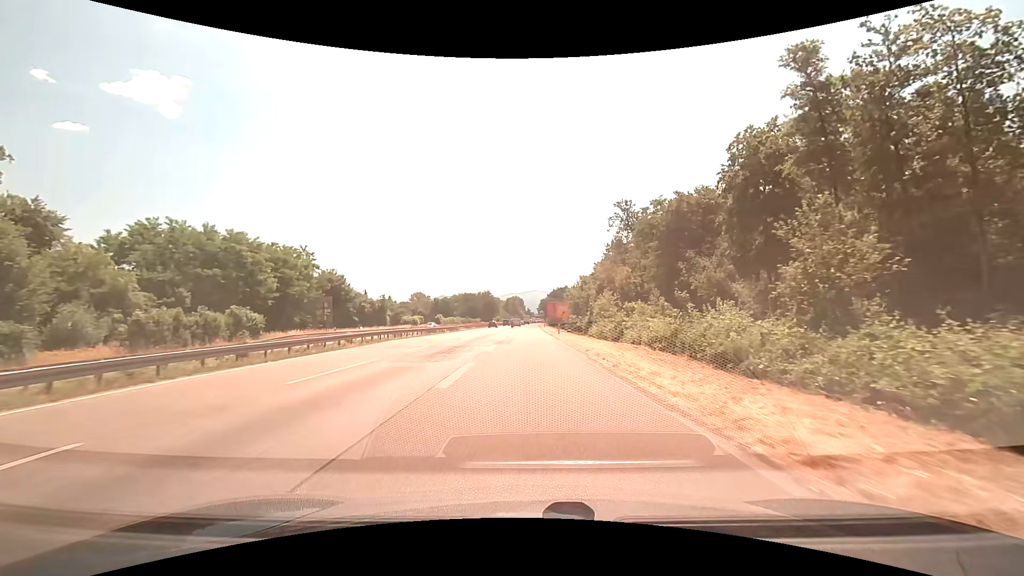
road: trunk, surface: asphalt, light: Day
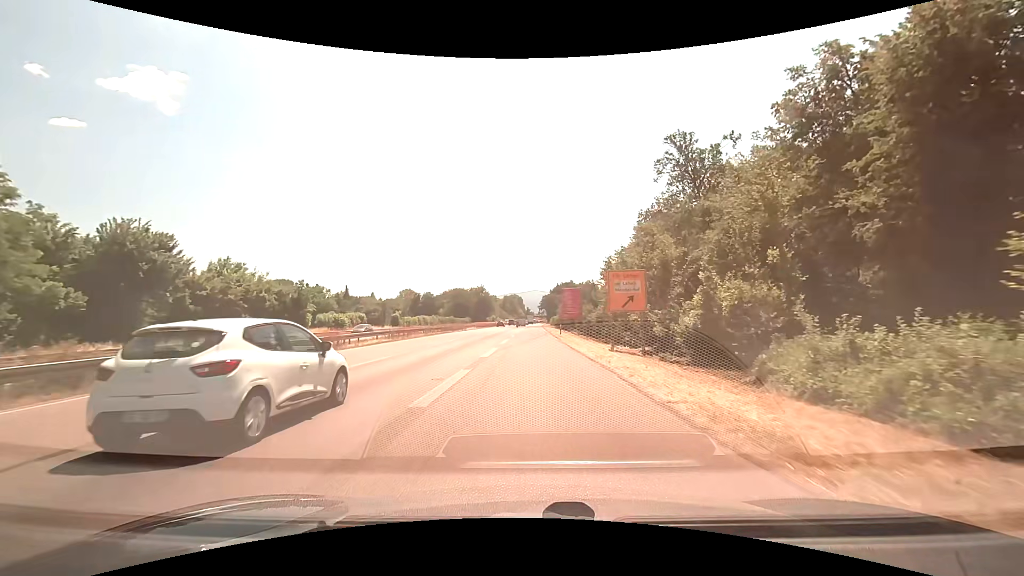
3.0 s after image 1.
(-0.1, +46.8) m; 0°
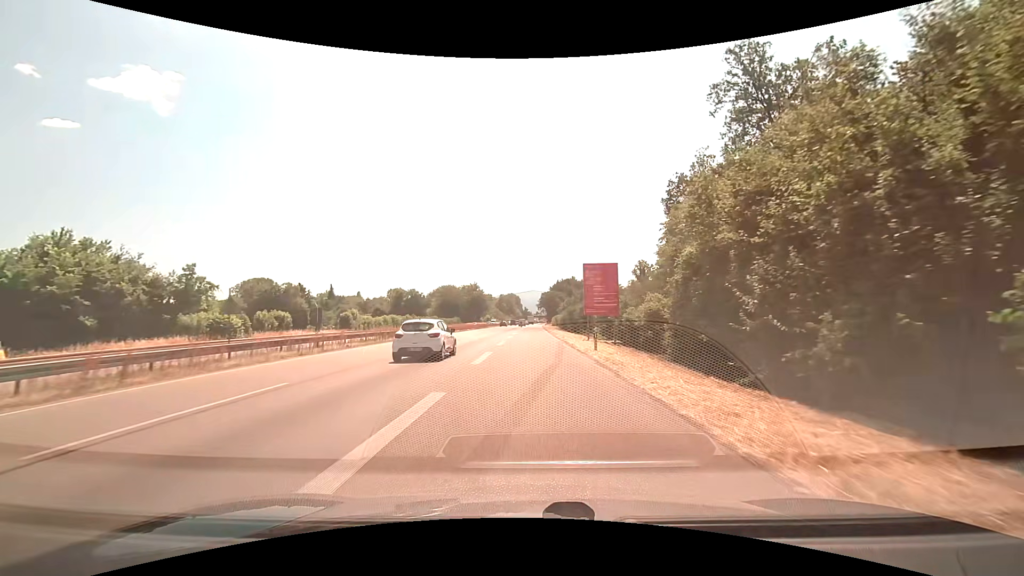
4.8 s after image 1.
(0.0, +26.4) m; 0°
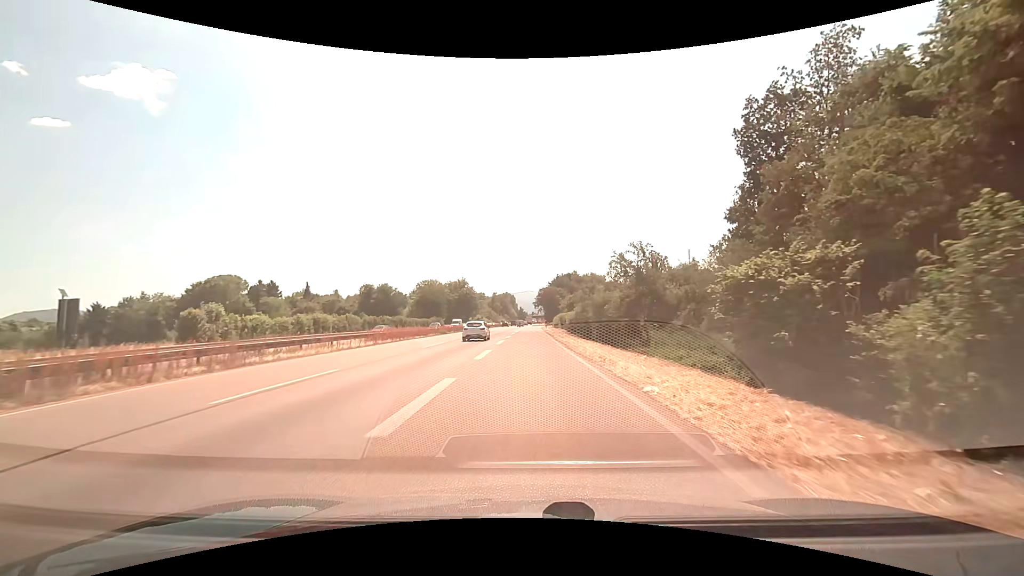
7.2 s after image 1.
(+0.2, +33.5) m; +1°
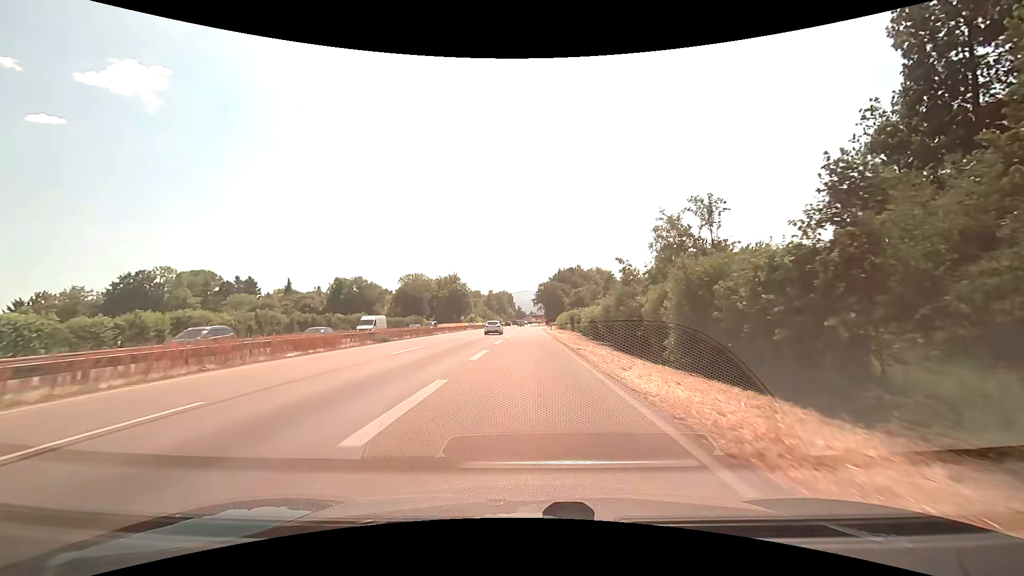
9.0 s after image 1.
(0.0, +24.6) m; 0°
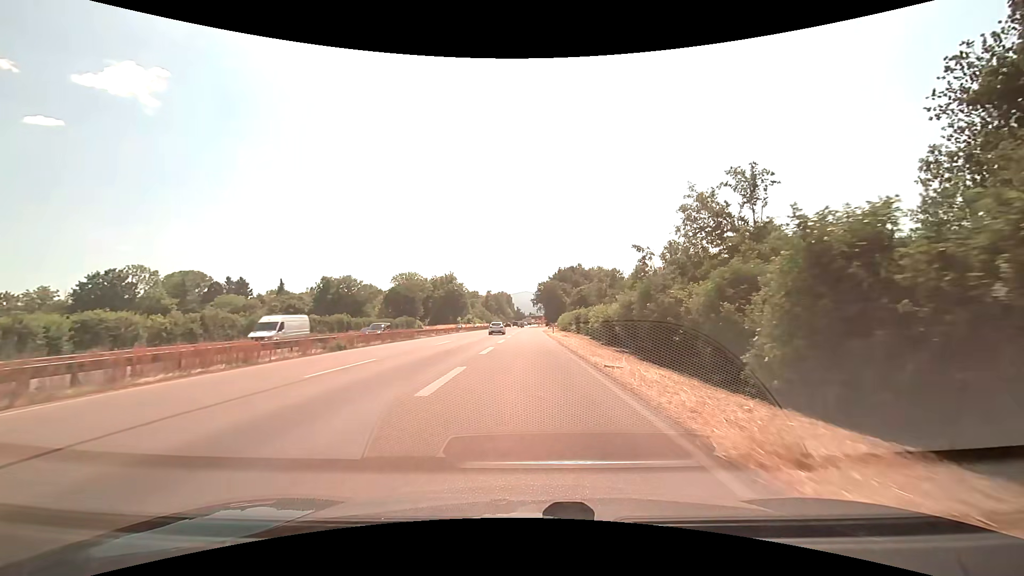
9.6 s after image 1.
(0.0, +8.3) m; 0°
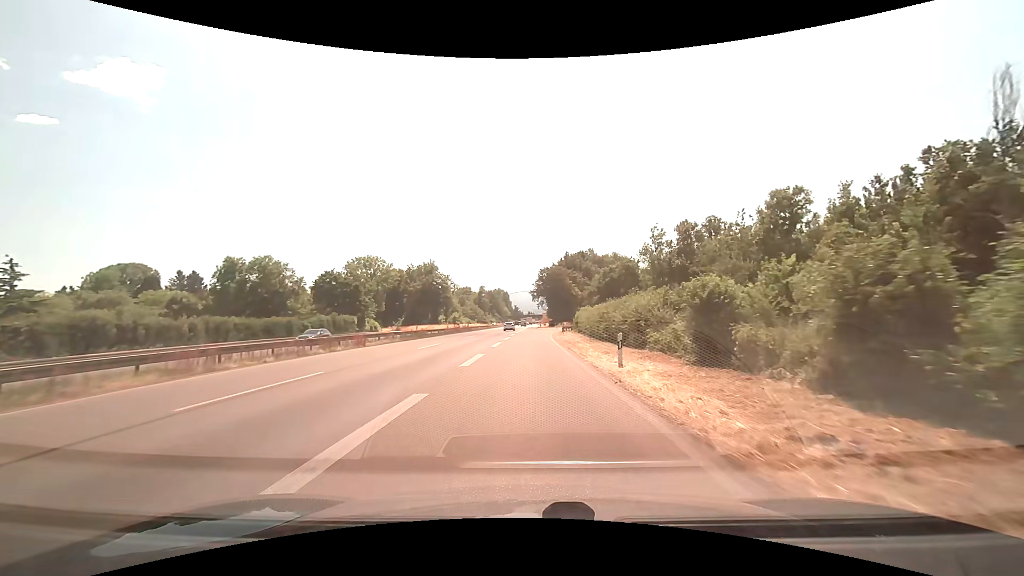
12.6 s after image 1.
(+0.1, +42.1) m; 0°
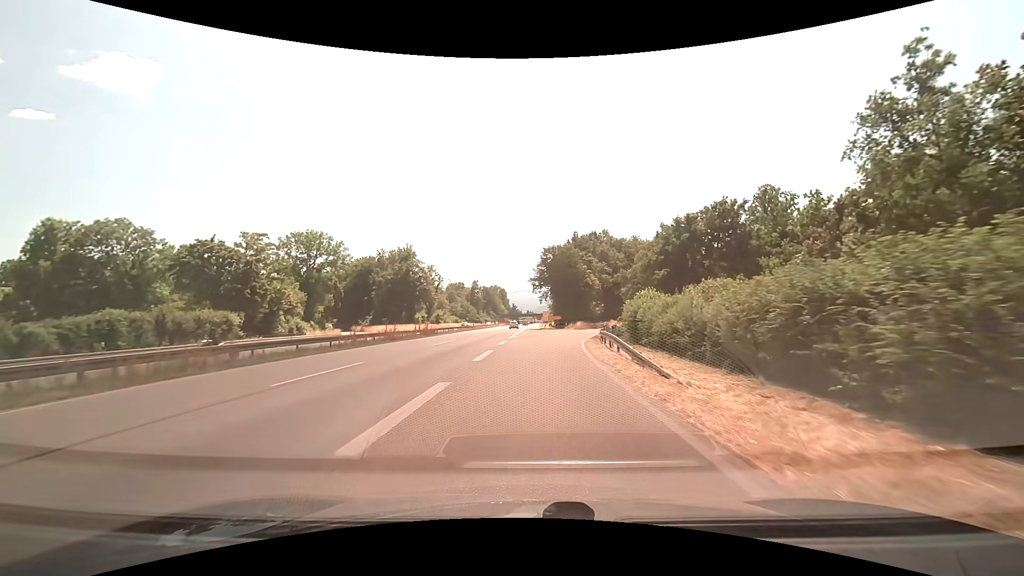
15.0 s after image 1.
(0.0, +34.3) m; 0°
(0, +10) (0, +20) (+1, +30) (+2, +40) (+4, +50) (+5, +60) (+8, +69) (+11, +79) (+14, +88) (+19, +97) m
